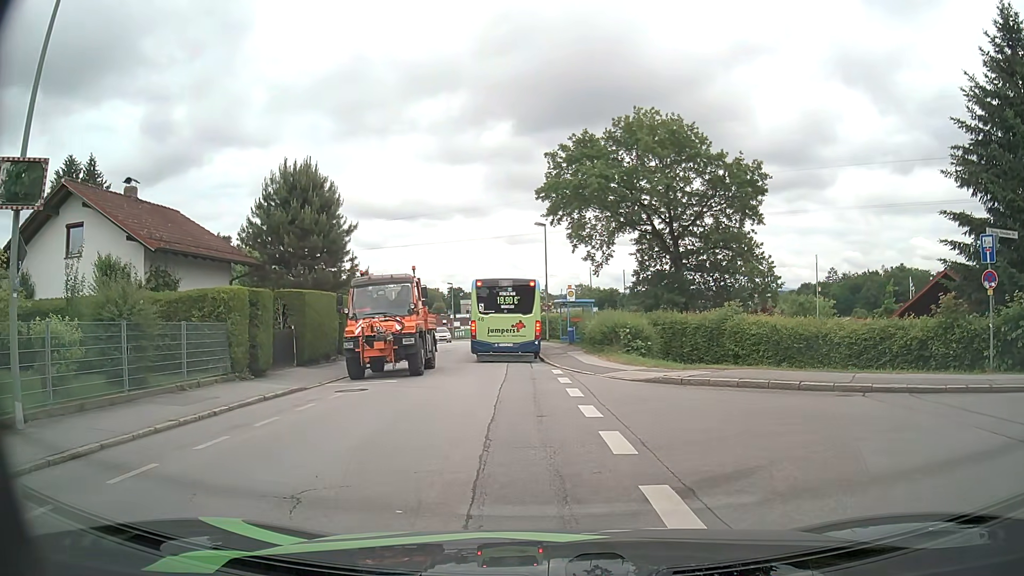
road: residential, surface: asphalt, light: Day
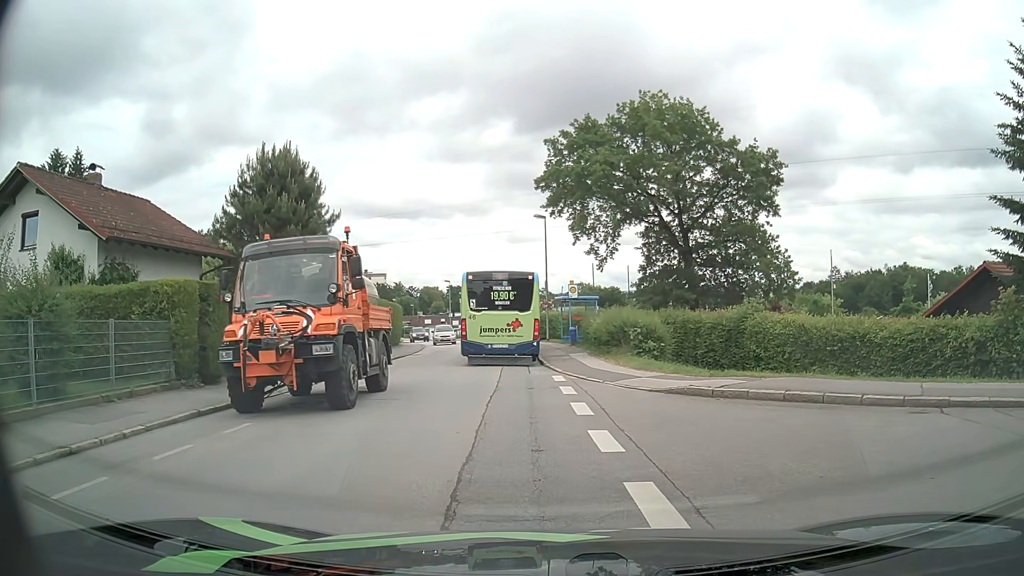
(0.0, +2.9) m; -2°
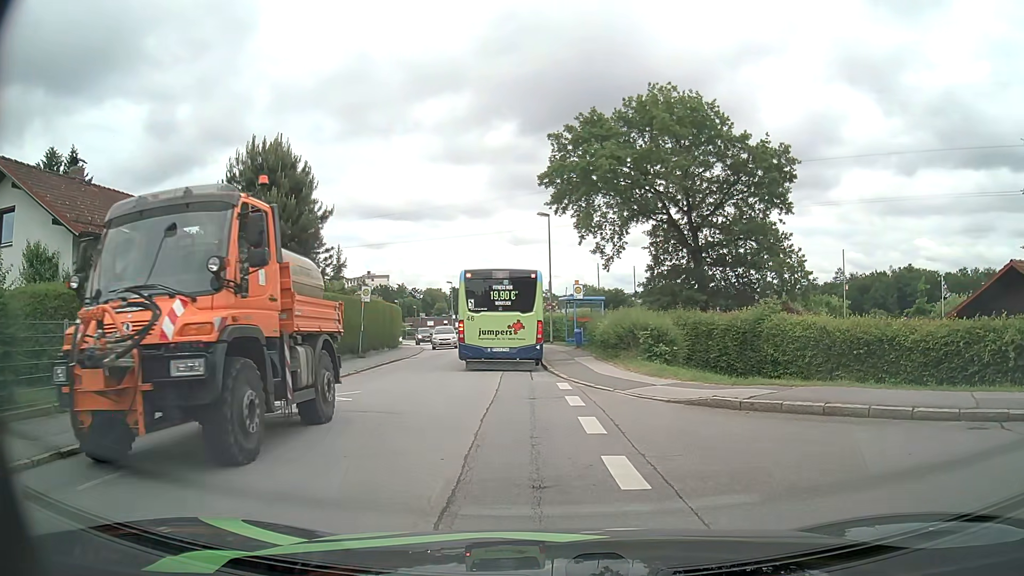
(0.0, +1.6) m; 0°
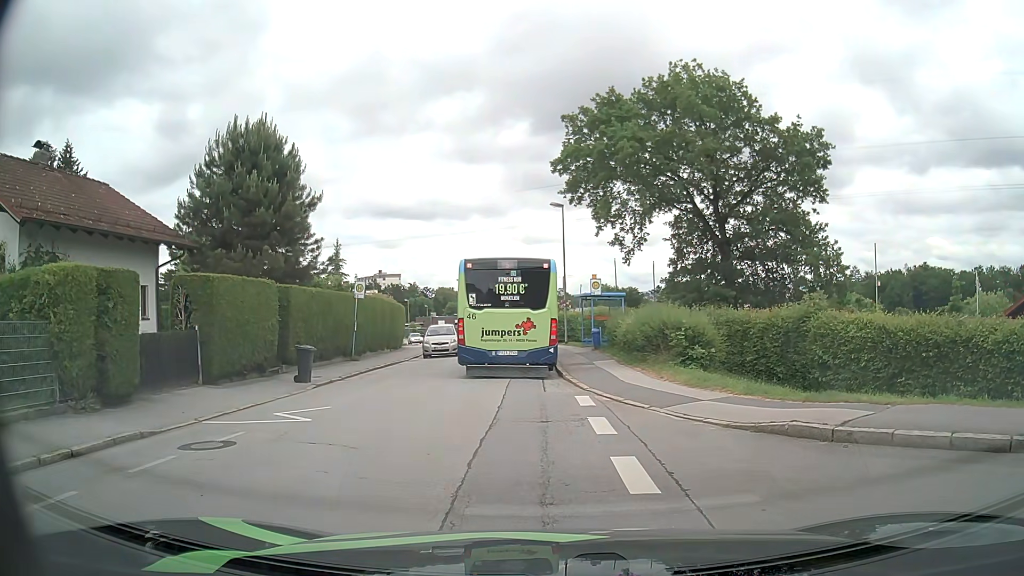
(0.0, +3.1) m; -1°
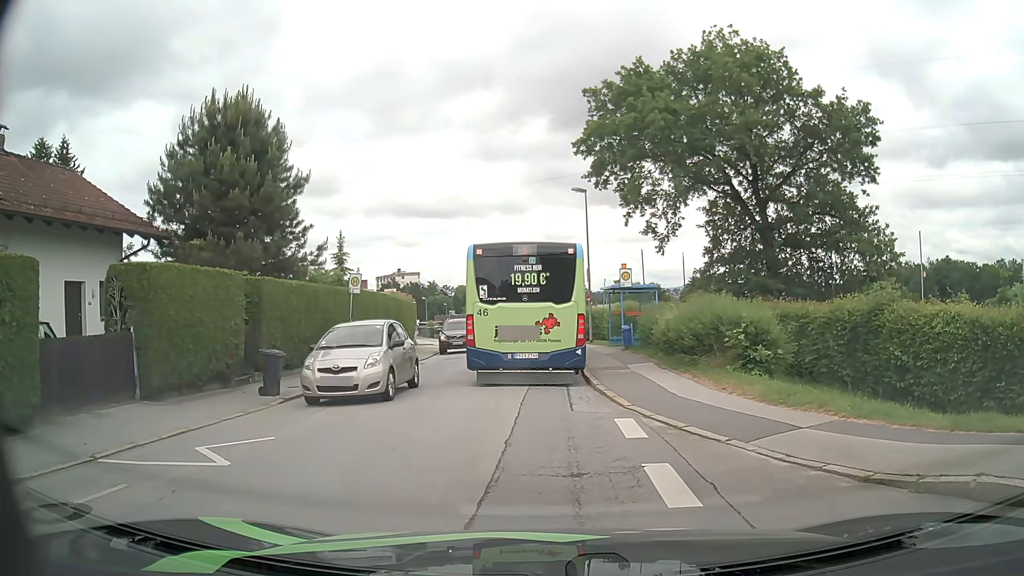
(0.0, +3.4) m; -2°
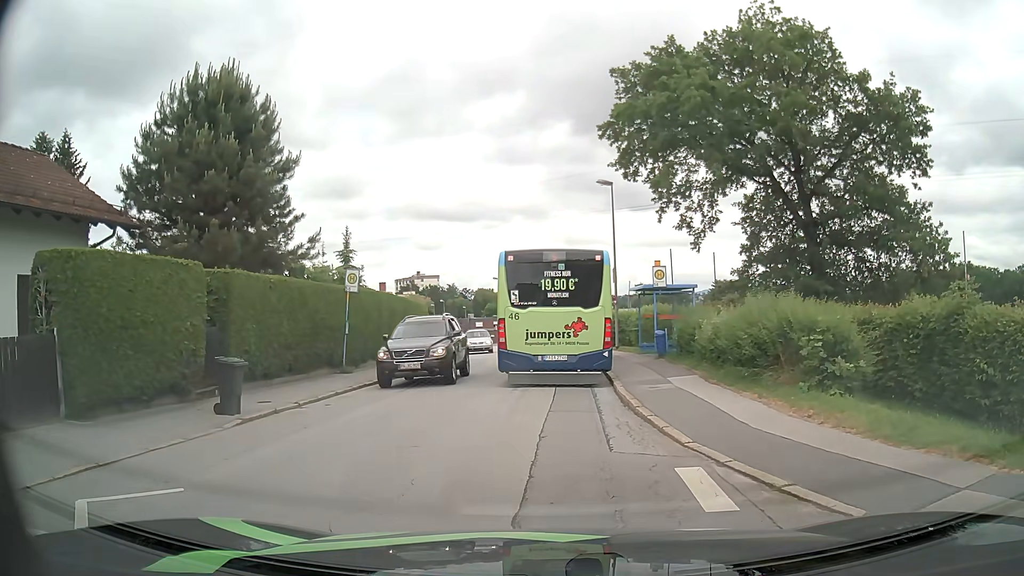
(0.0, +3.0) m; -3°
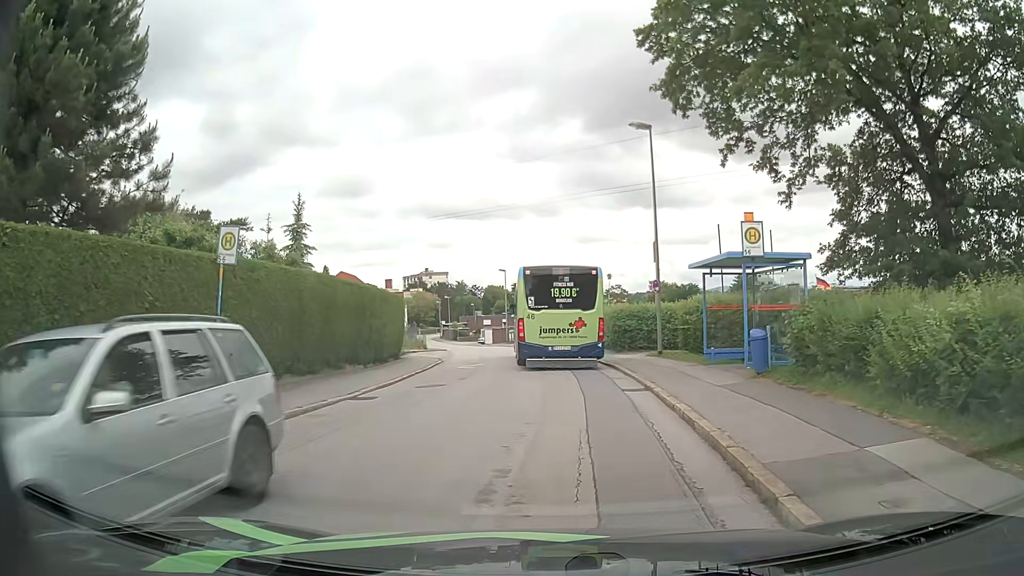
(+0.1, +9.6) m; +1°
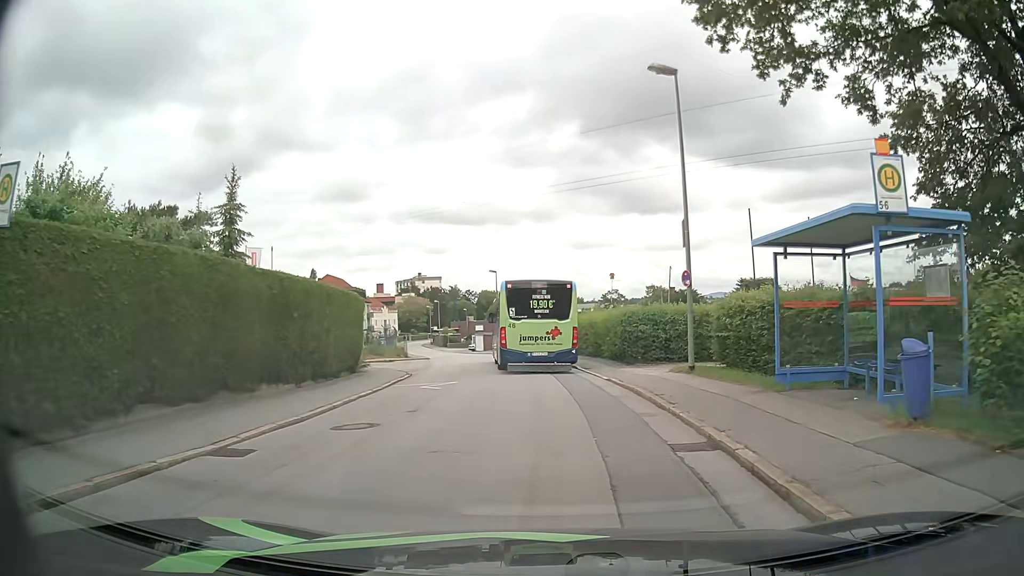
(-0.1, +6.1) m; -1°
(0, +10) (0, +20) (-1, +30) (-2, +40) (-4, +50) (-6, +59) (-9, +69) (-11, +79) (-14, +88) (-17, +98) m
